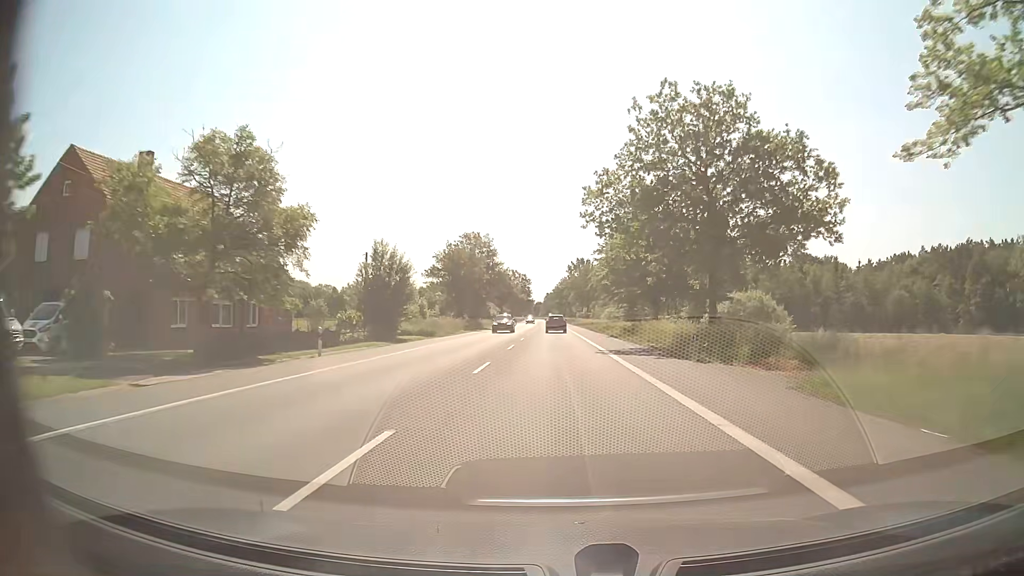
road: secondary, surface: asphalt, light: Day
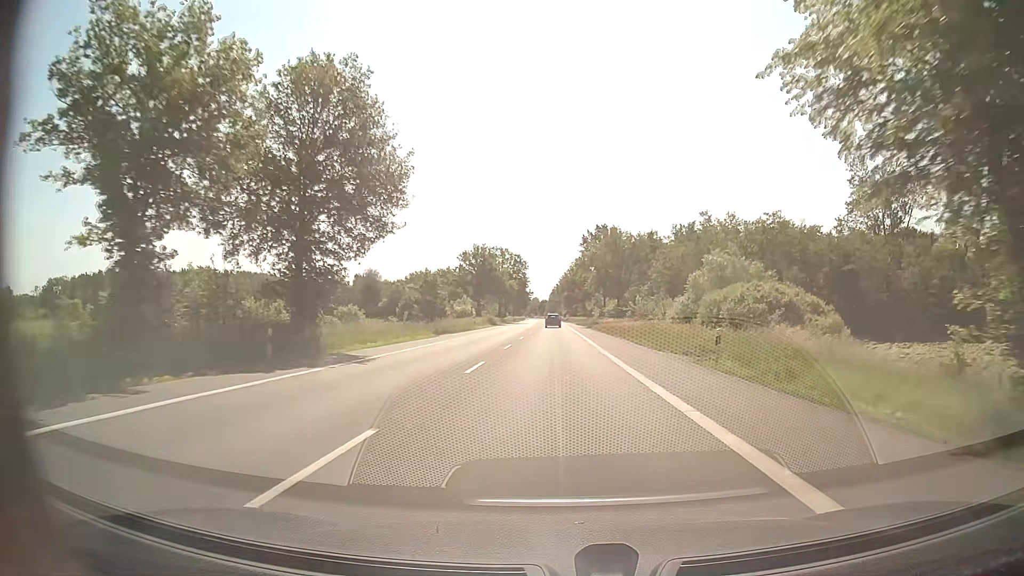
(-0.3, +61.5) m; -1°
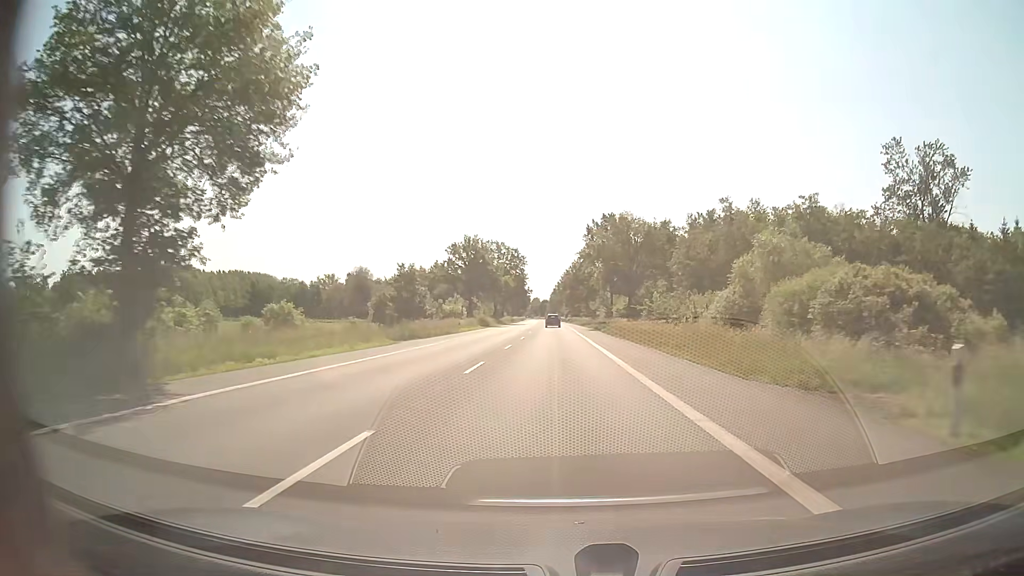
(0.0, +12.4) m; 0°
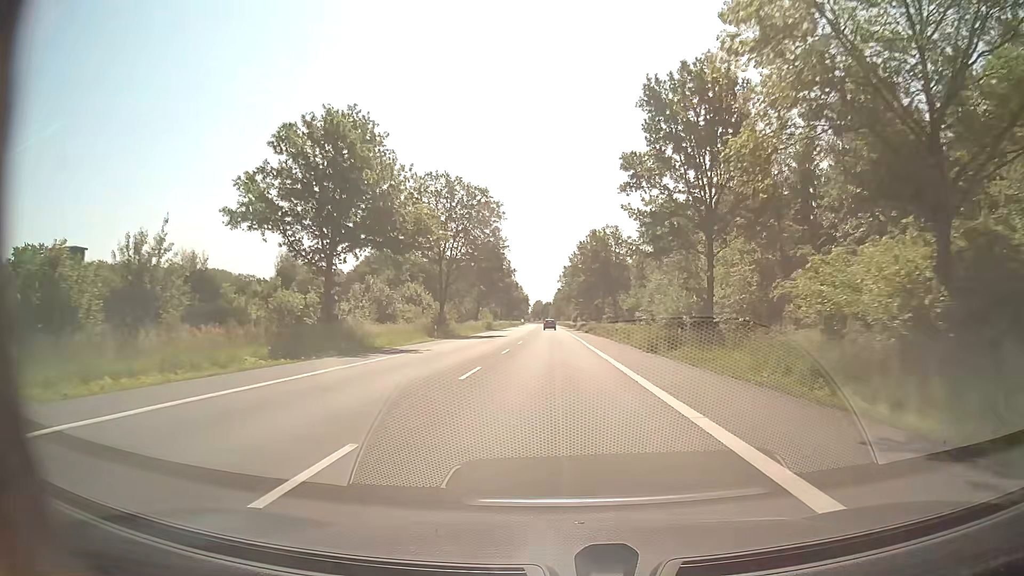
(-0.1, +62.2) m; 0°
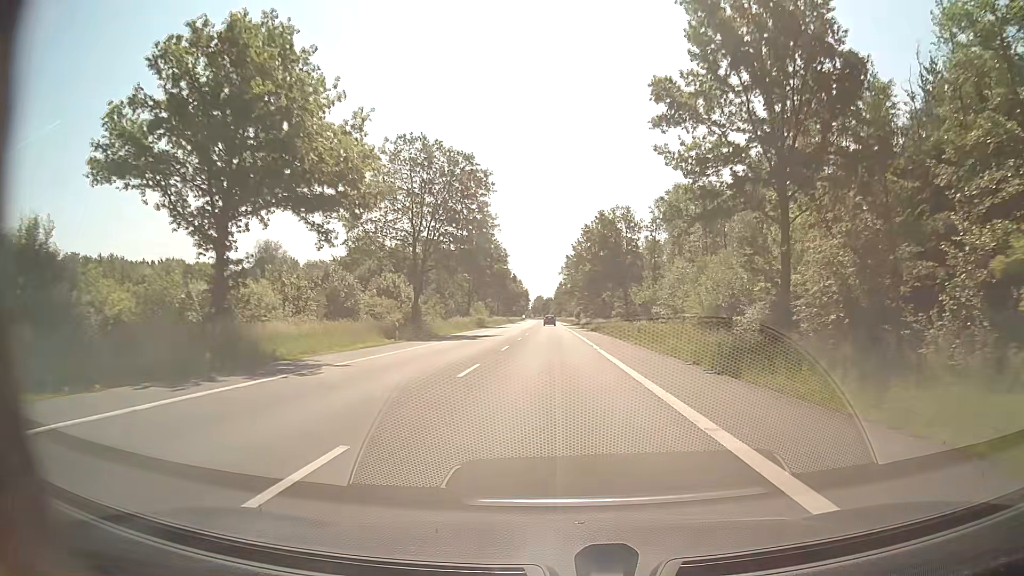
(0.0, +12.5) m; 0°
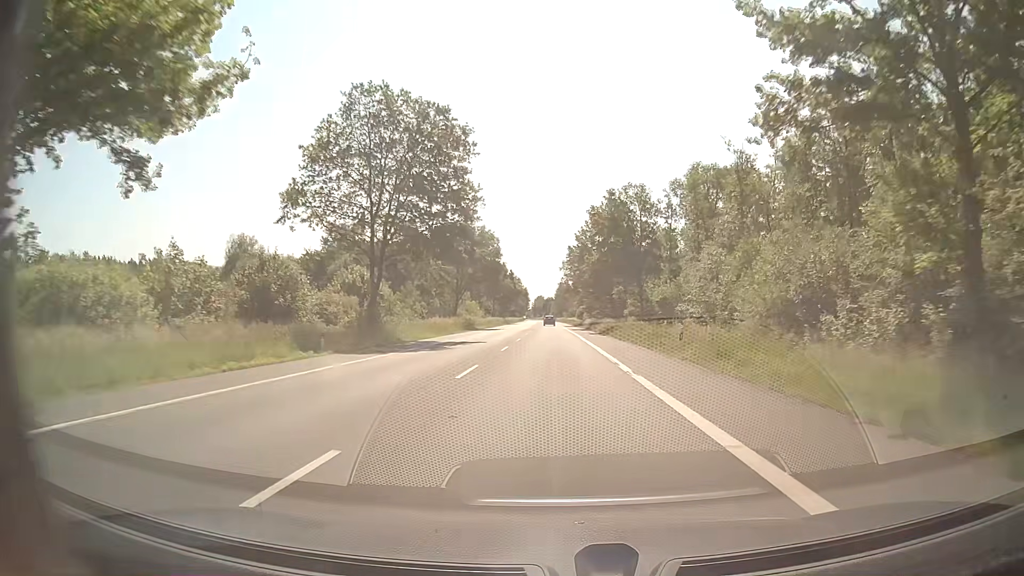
(0.0, +12.5) m; 0°
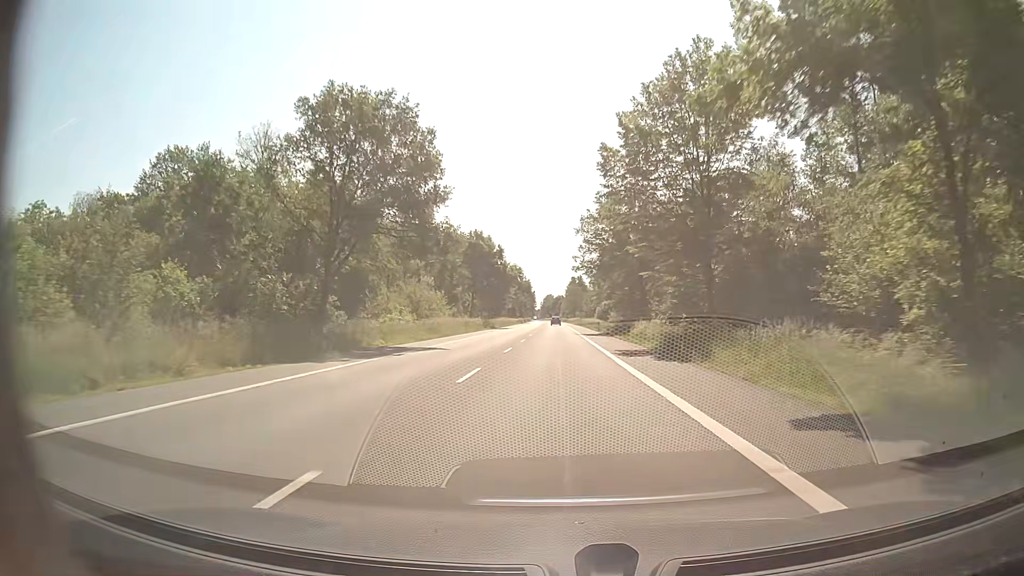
(-0.3, +50.1) m; -1°
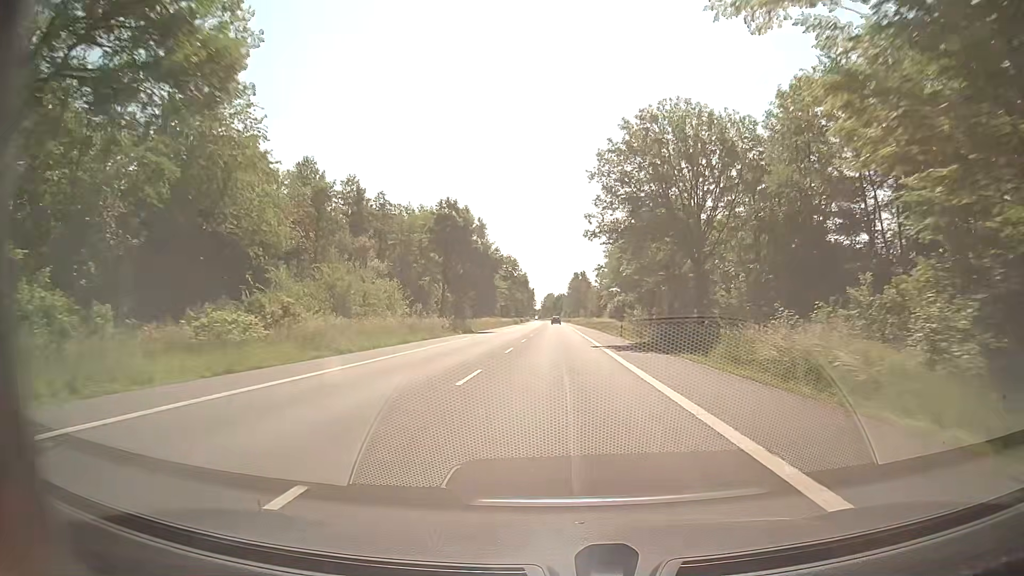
(0.0, +25.1) m; 0°
(0, +10) (0, +20) (0, +30) (0, +40) (0, +50) (0, +60) (0, +70) (0, +80) (0, +90) (0, +100) m
